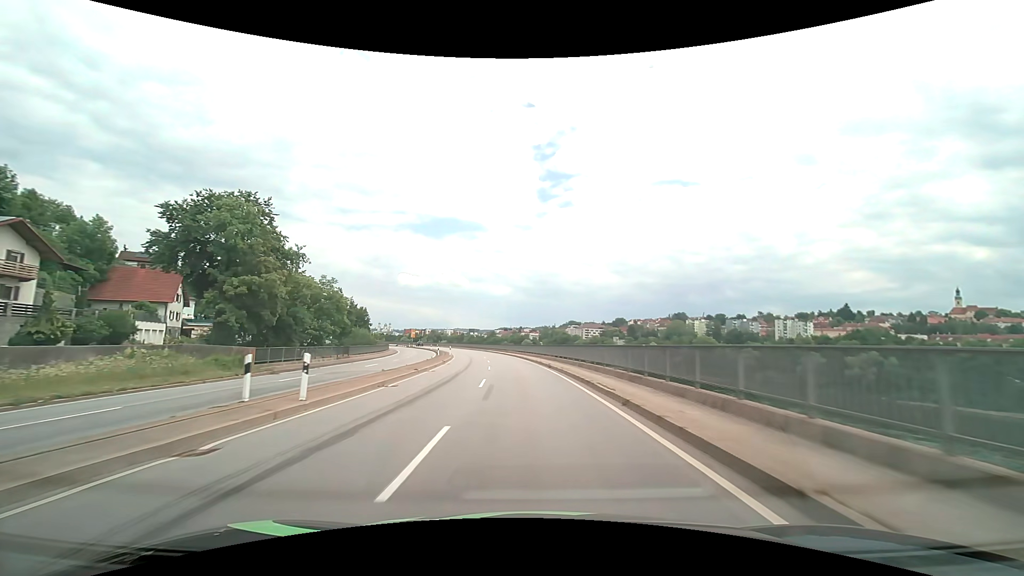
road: primary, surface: asphalt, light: Day
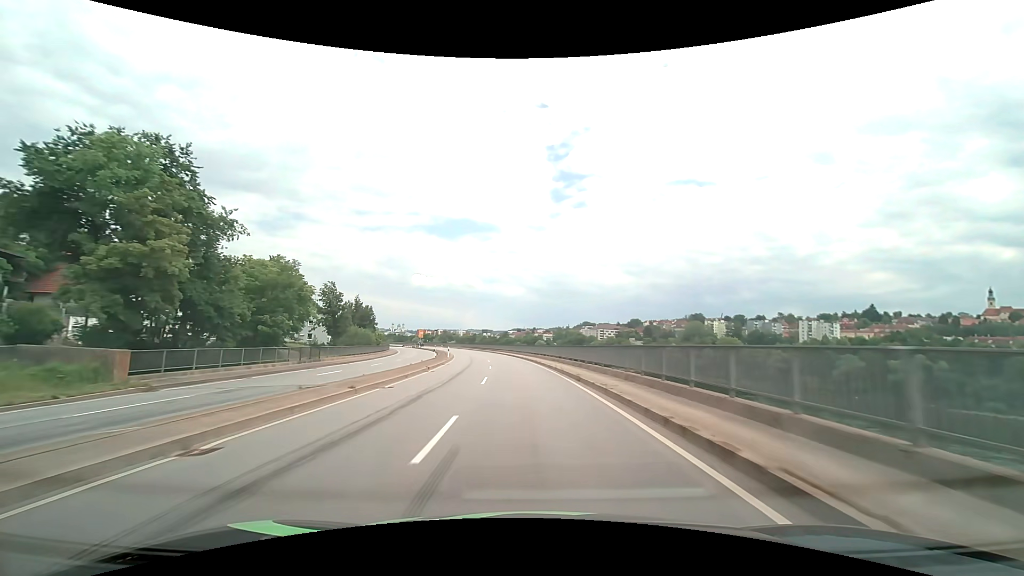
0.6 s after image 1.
(-0.2, +10.7) m; -2°
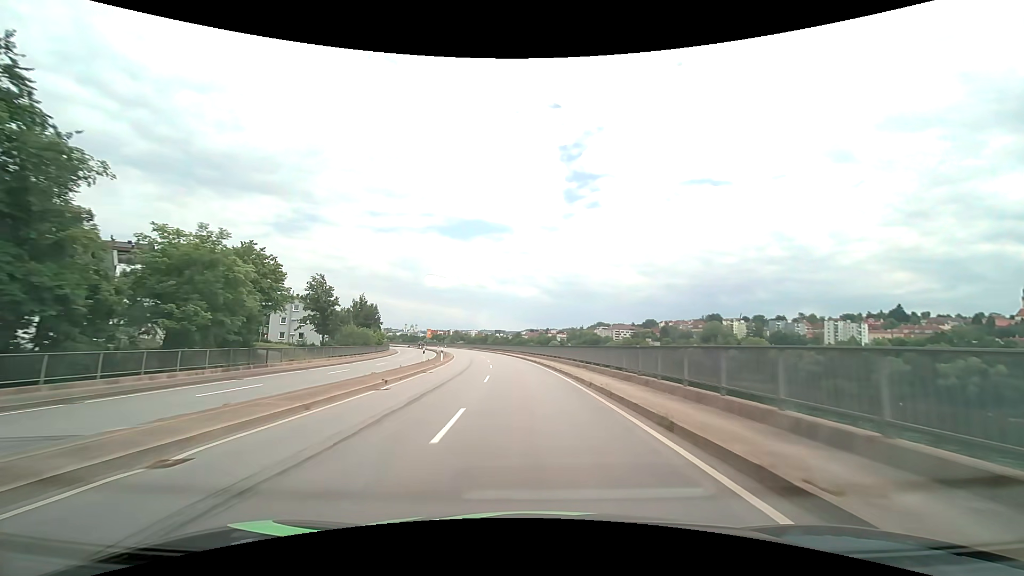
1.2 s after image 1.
(-0.1, +10.8) m; -1°
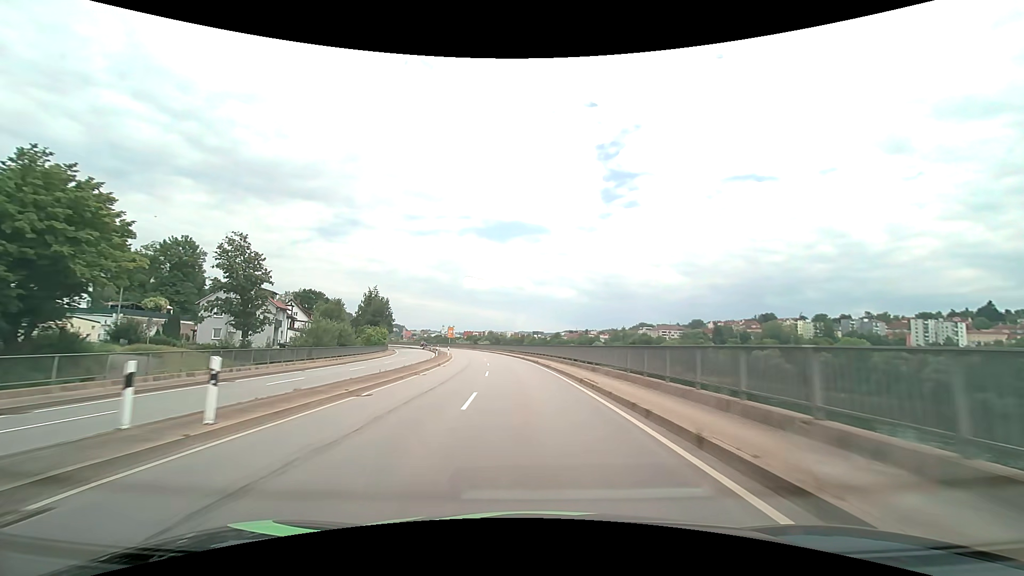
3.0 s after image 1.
(-1.2, +32.3) m; -4°
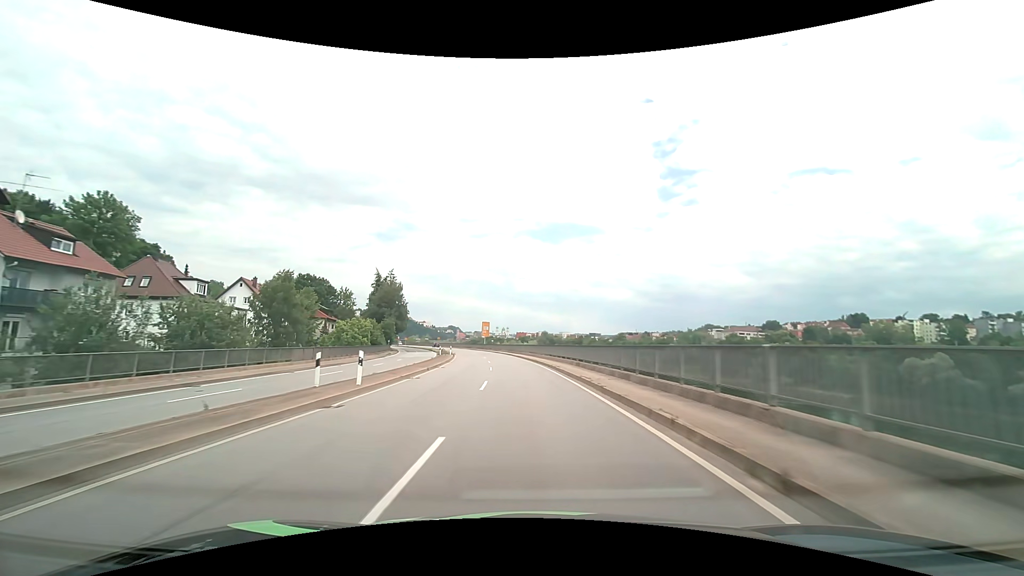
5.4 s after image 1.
(-2.4, +43.3) m; -6°
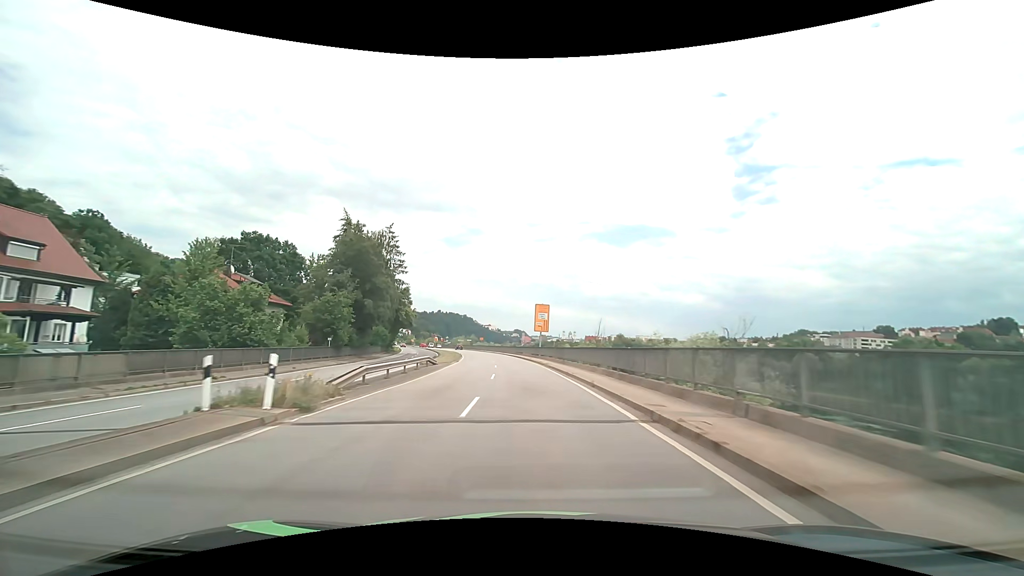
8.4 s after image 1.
(-3.7, +54.5) m; -8°
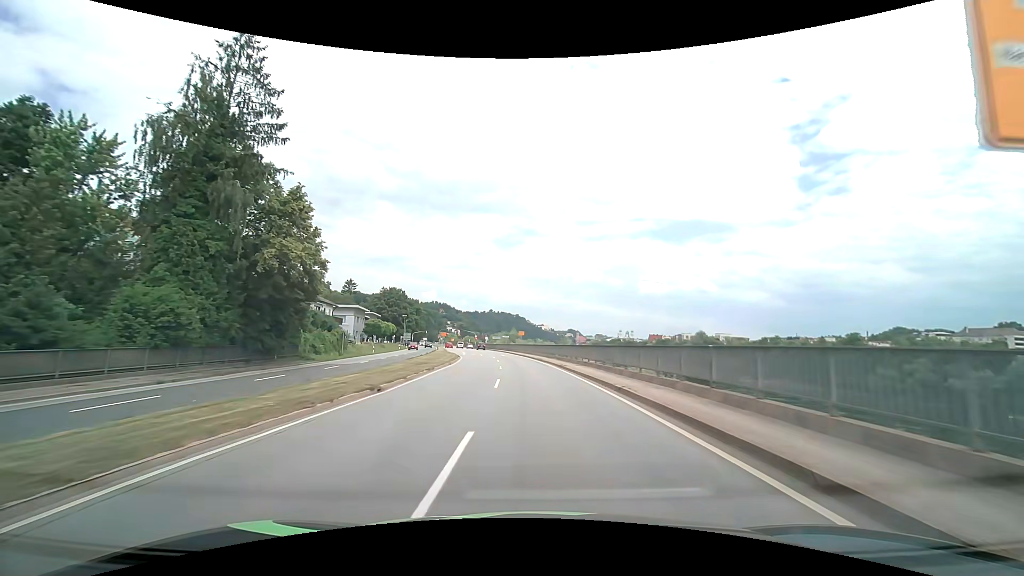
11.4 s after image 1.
(-3.1, +53.4) m; -6°
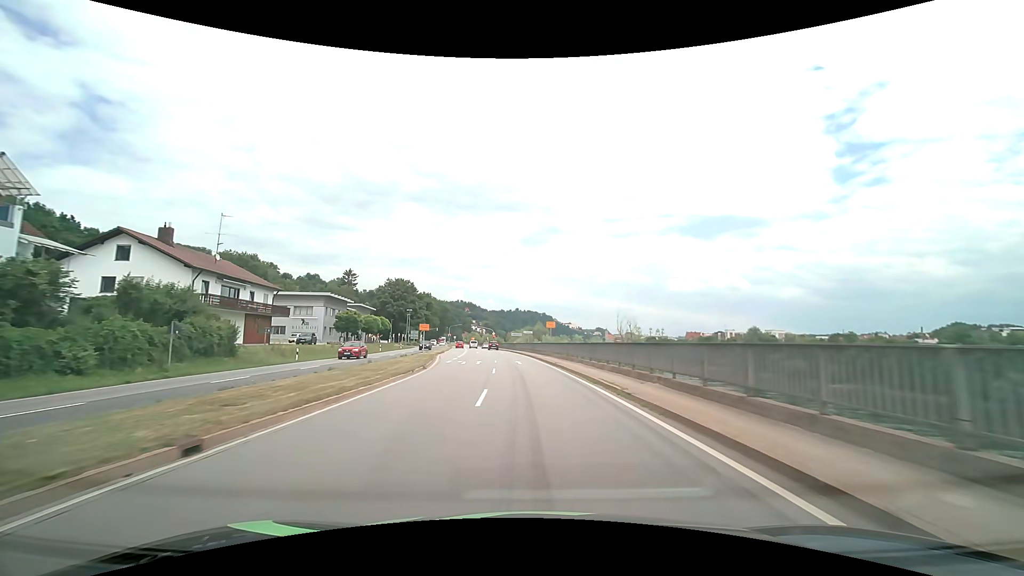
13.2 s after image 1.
(-0.7, +29.0) m; -3°
(0, +10) (0, +20) (-1, +30) (-2, +40) (-3, +50) (-4, +60) (-5, +70) (-6, +80) (-7, +90) (-8, +100) m
